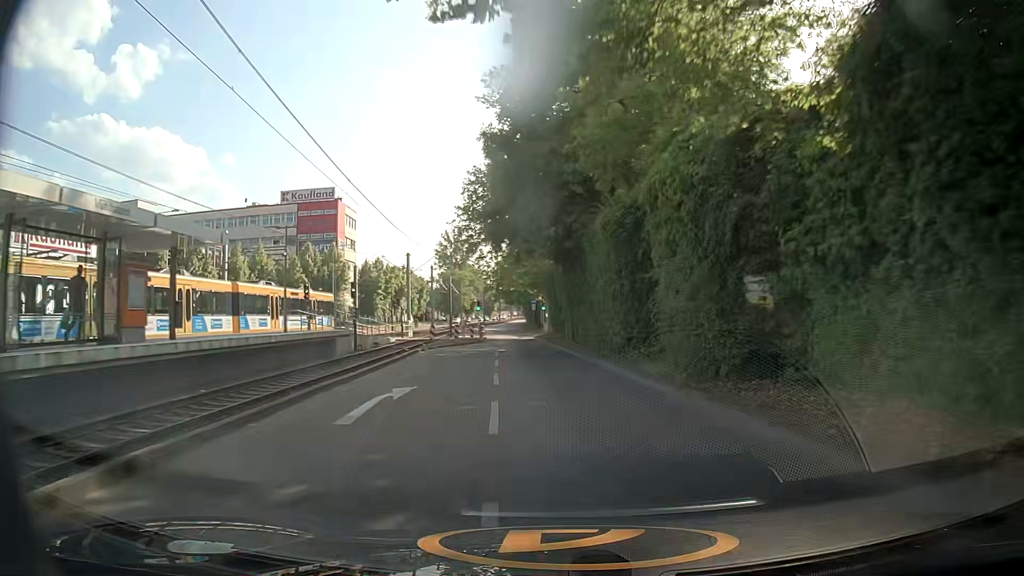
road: secondary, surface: asphalt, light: Day
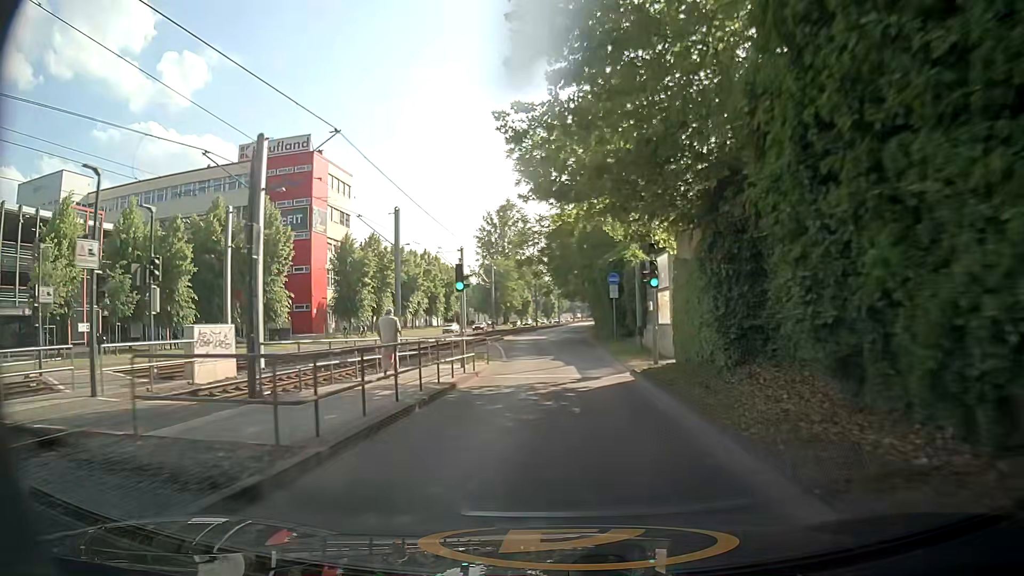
(-1.6, +40.3) m; -5°
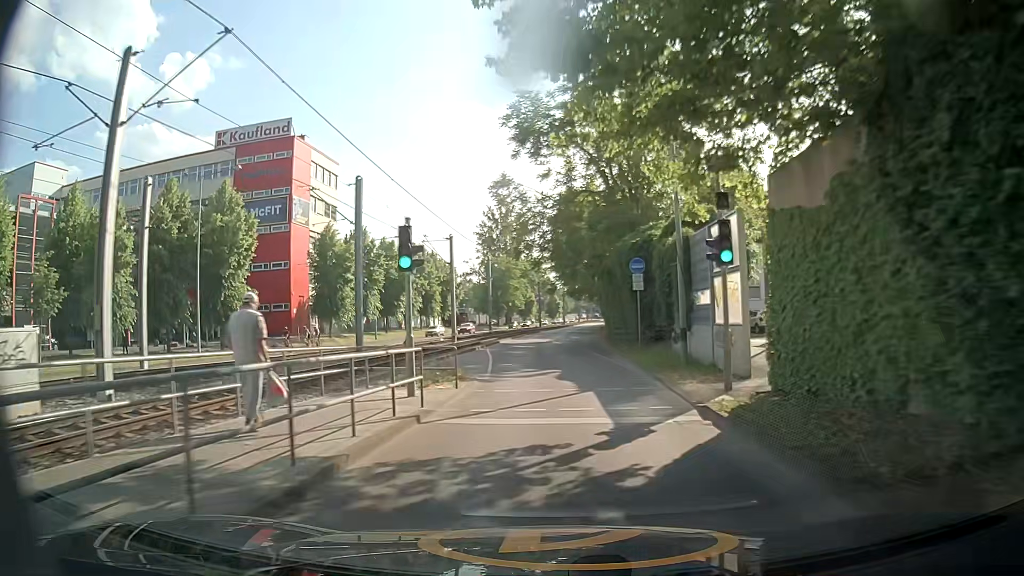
(0.0, +8.2) m; 0°
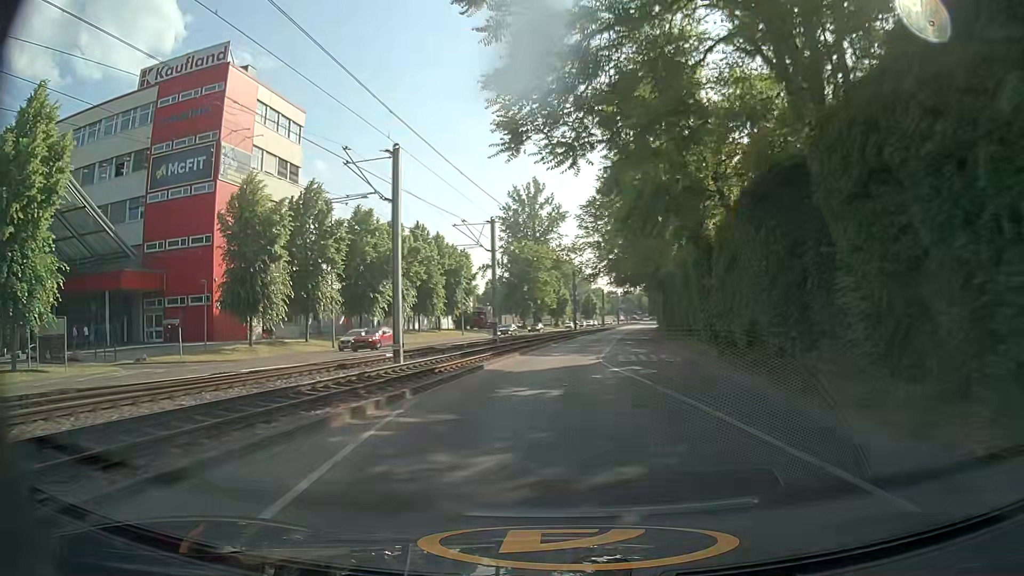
(-0.6, +24.7) m; -3°
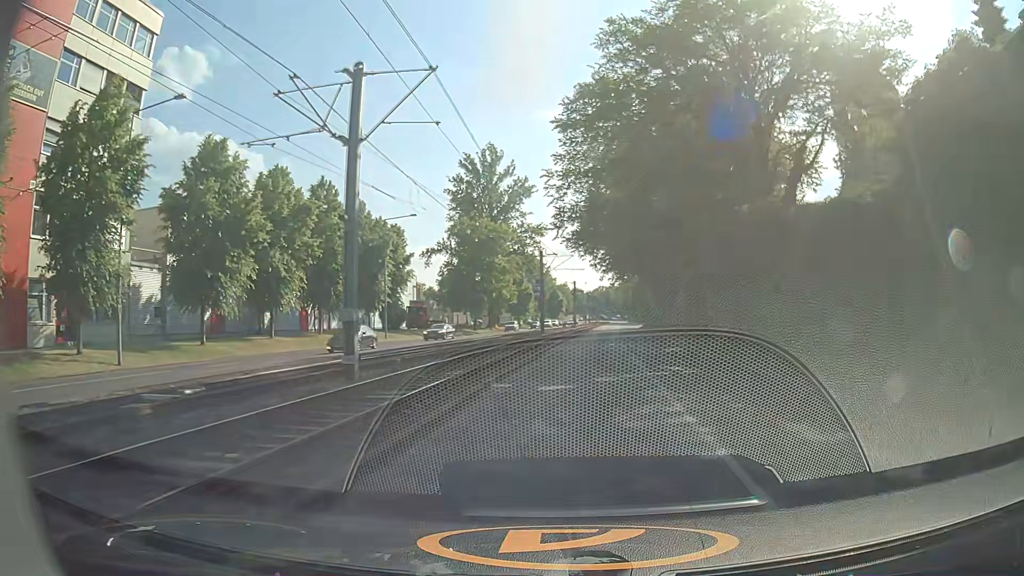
(+0.3, +24.4) m; +3°
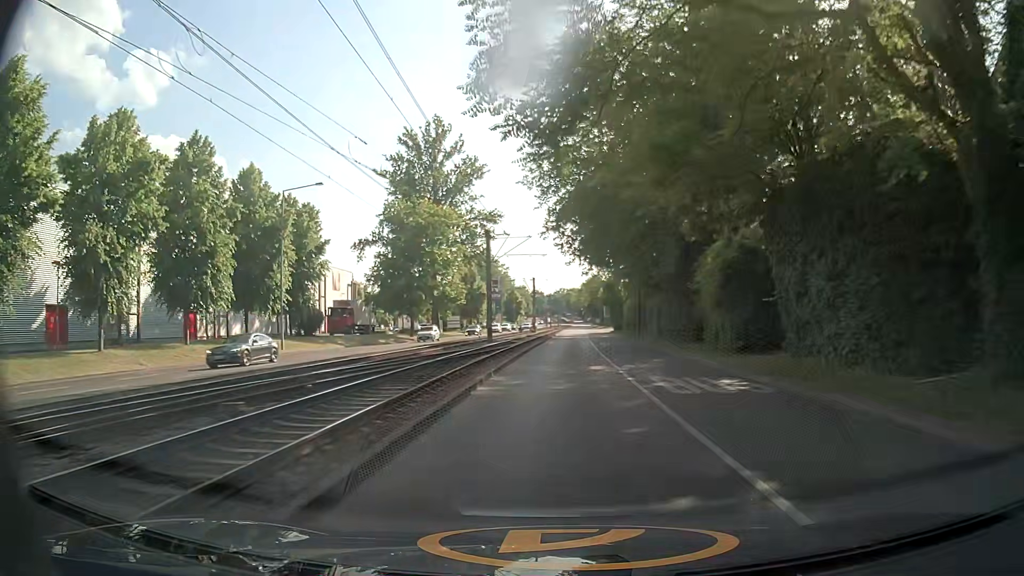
(+0.6, +16.2) m; +3°
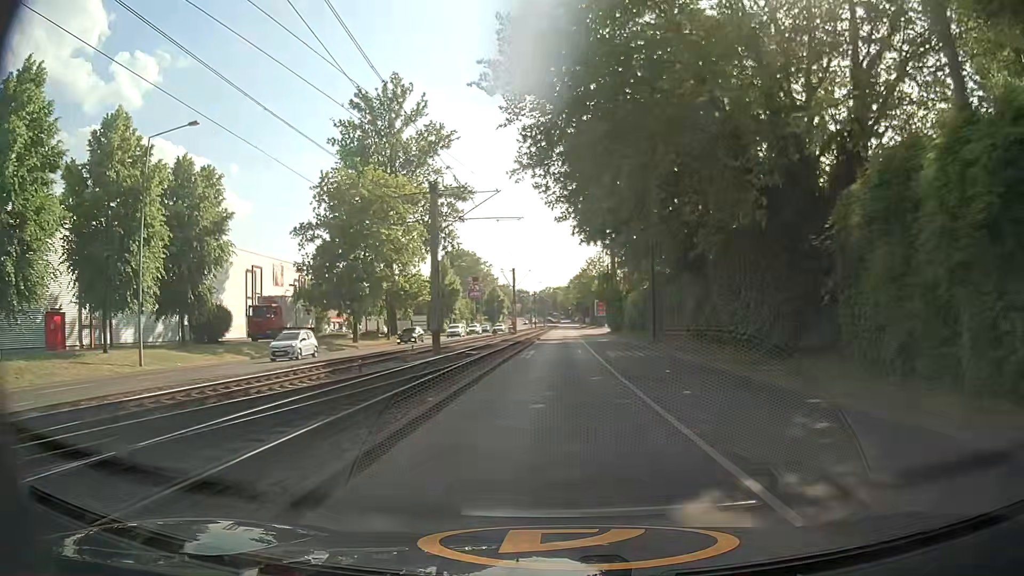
(+0.2, +16.2) m; +2°
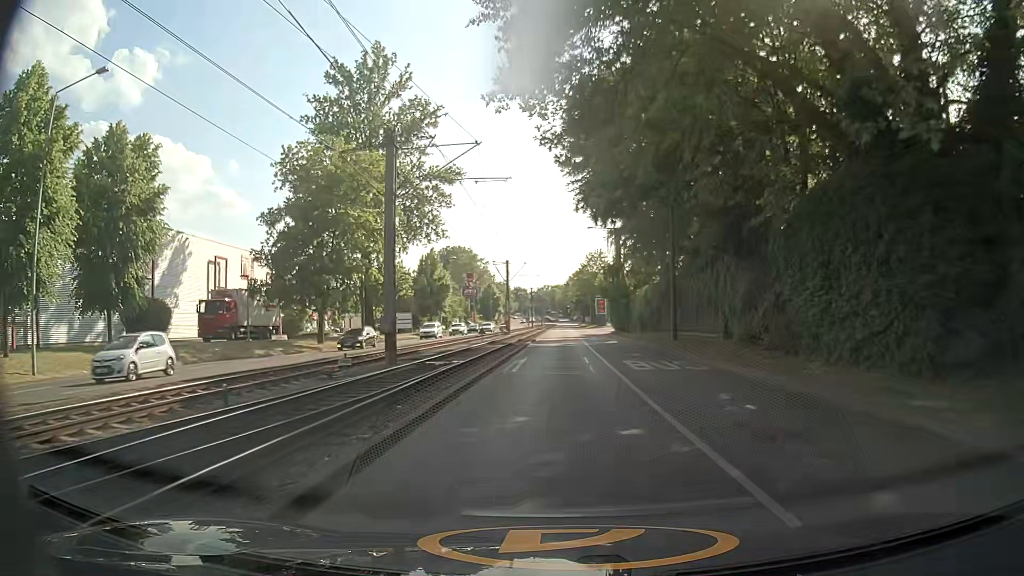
(-0.1, +8.1) m; -1°
(0, +10) (0, +20) (+1, +30) (+1, +40) (+1, +50) (+2, +60) (+2, +70) (+2, +80) (+3, +90) (+3, +100) m
